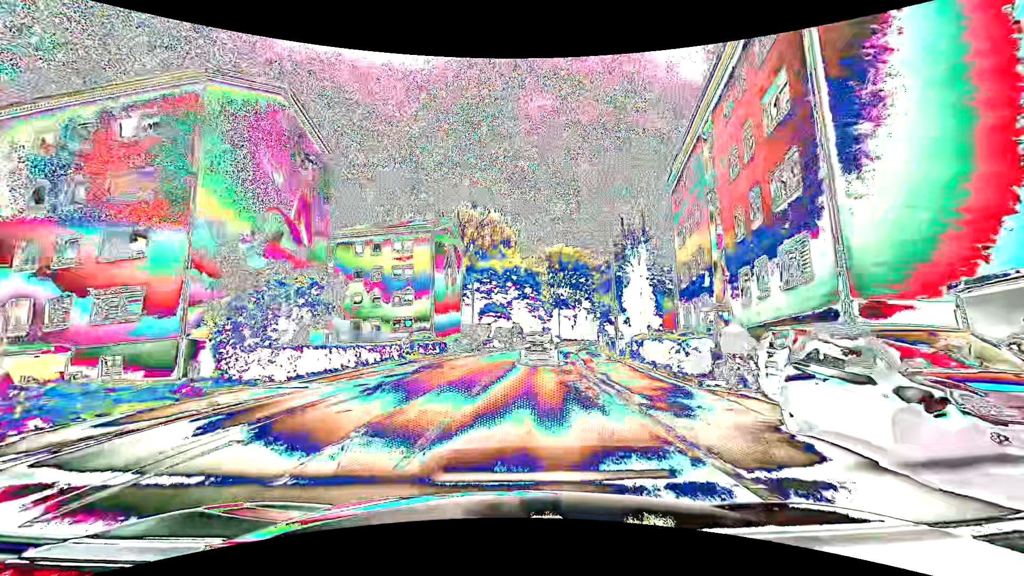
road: tertiary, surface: asphalt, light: Day
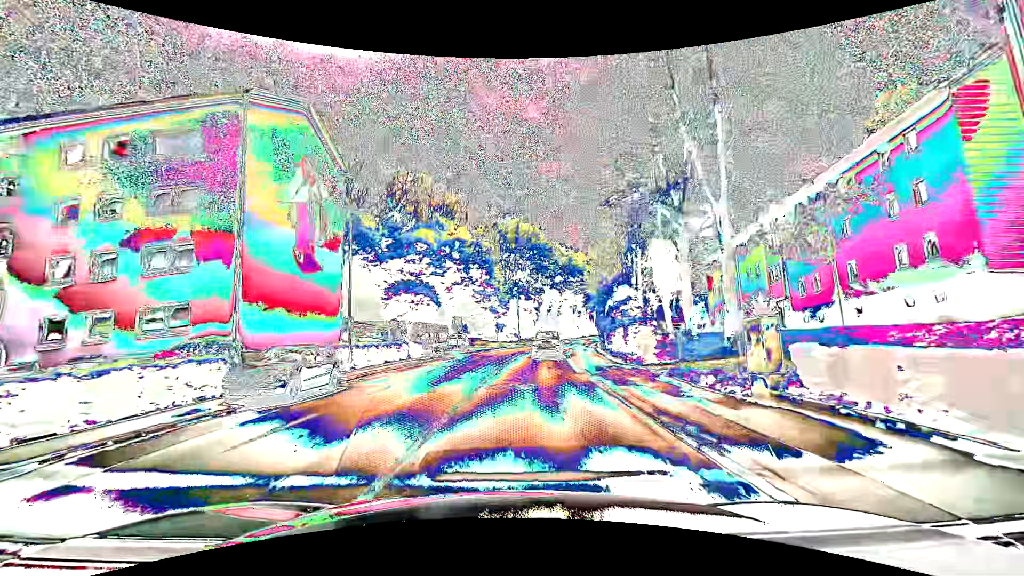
(+2.1, +28.1) m; +7°
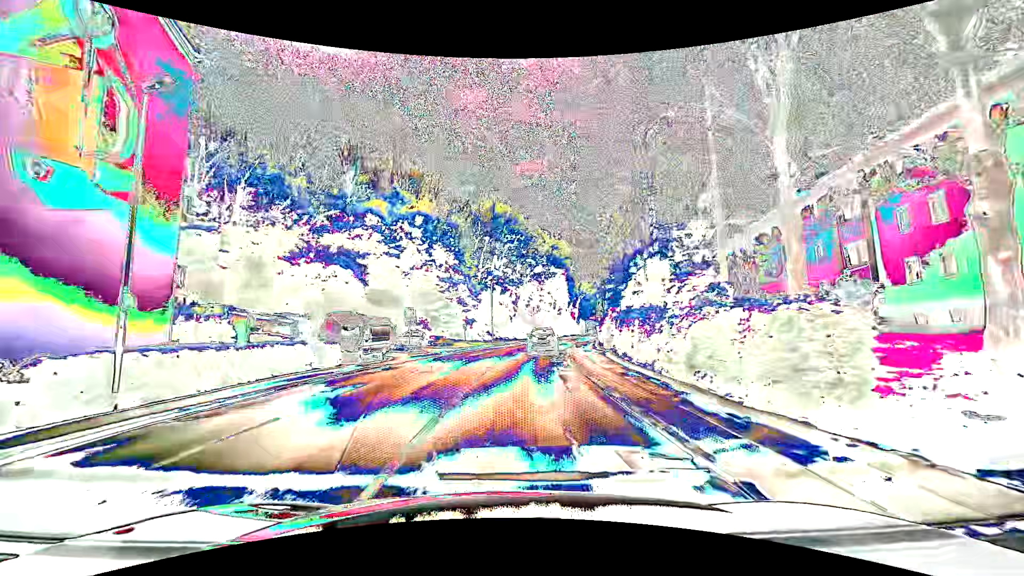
(+0.2, +13.1) m; +2°
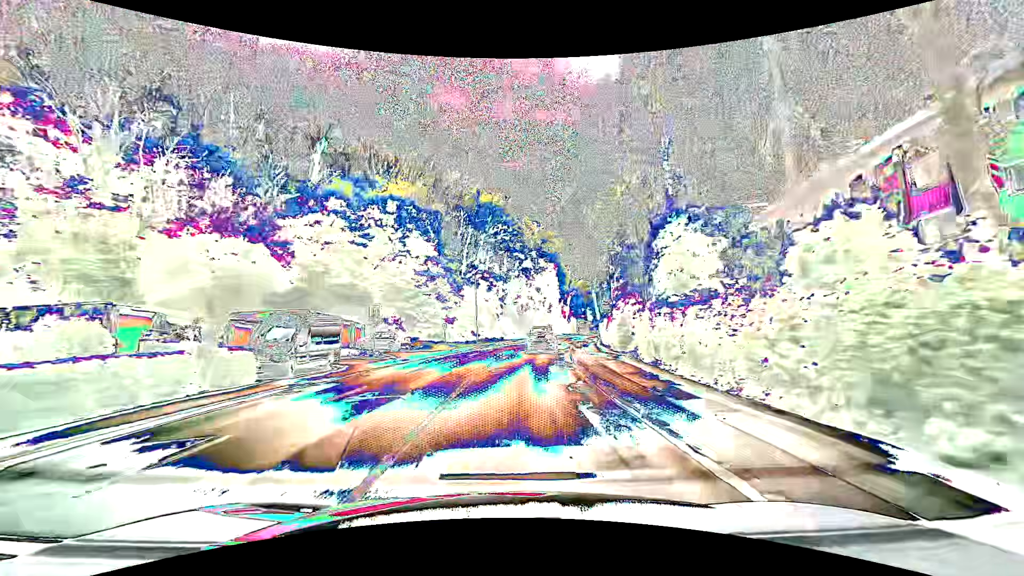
(+0.1, +6.9) m; +1°
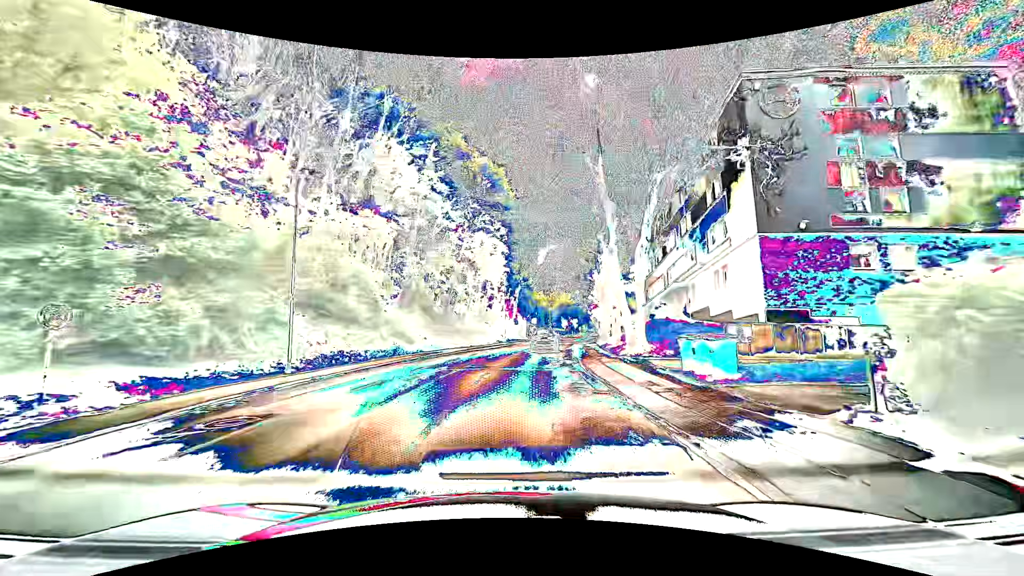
(+2.2, +35.7) m; +7°
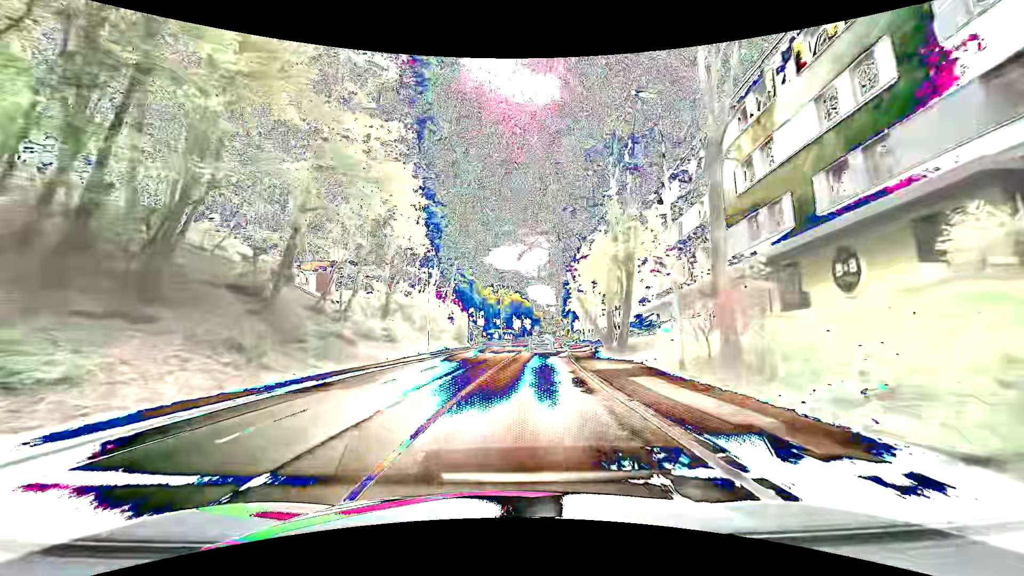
(+1.7, +29.7) m; +7°
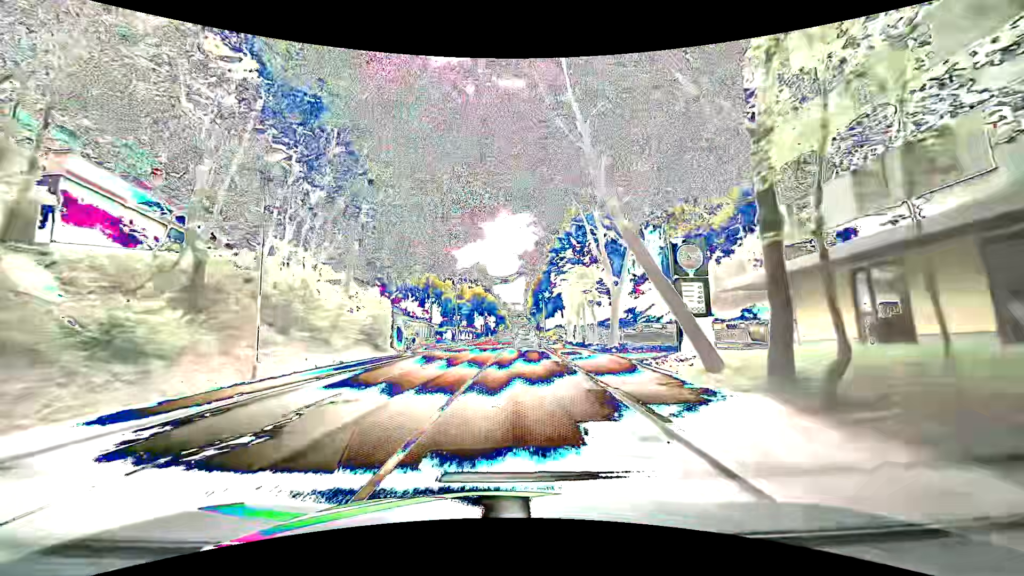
(+0.4, +22.6) m; +2°
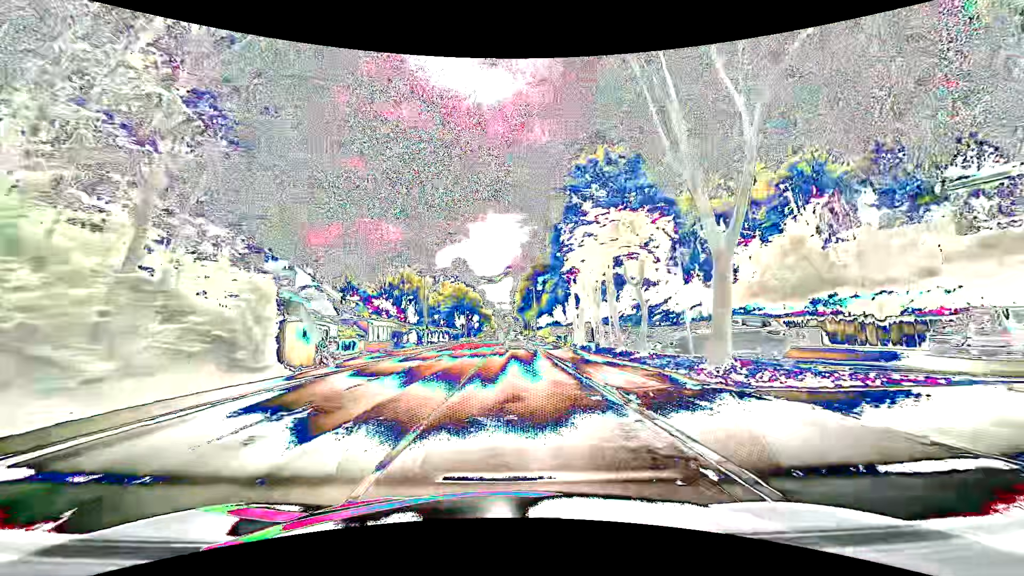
(+0.4, +15.1) m; +1°
(0, +10) (0, +20) (+1, +30) (+1, +40) (+1, +50) (+1, +60) (+2, +70) (+2, +80) (+2, +90) (+2, +100) m
